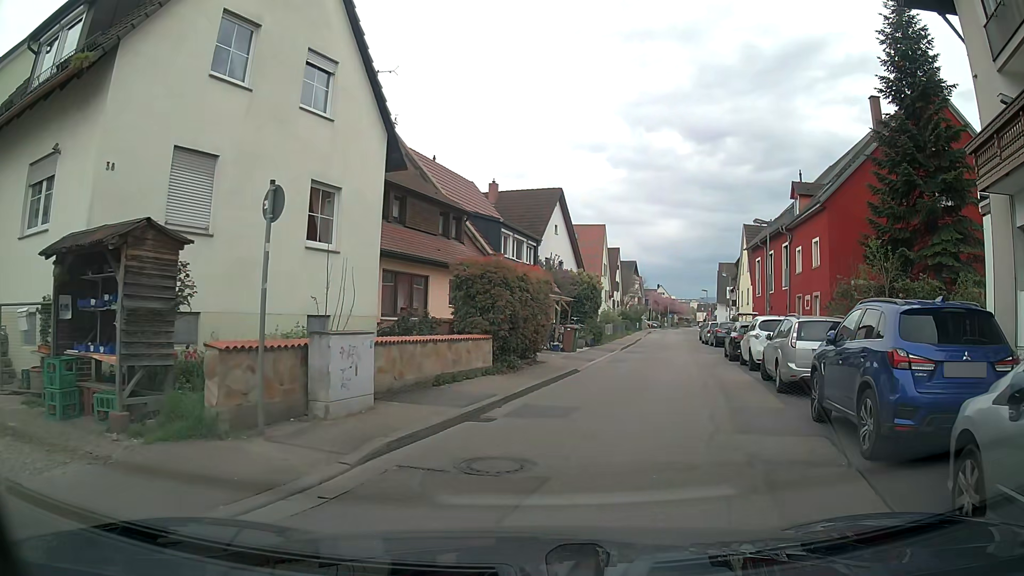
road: tertiary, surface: asphalt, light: Day
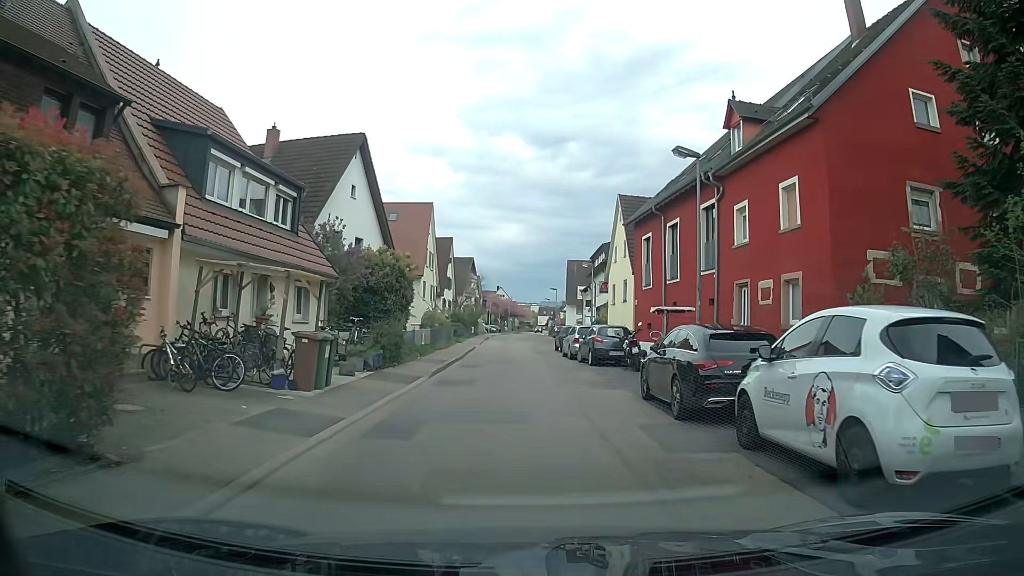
(+1.8, +14.8) m; +10°
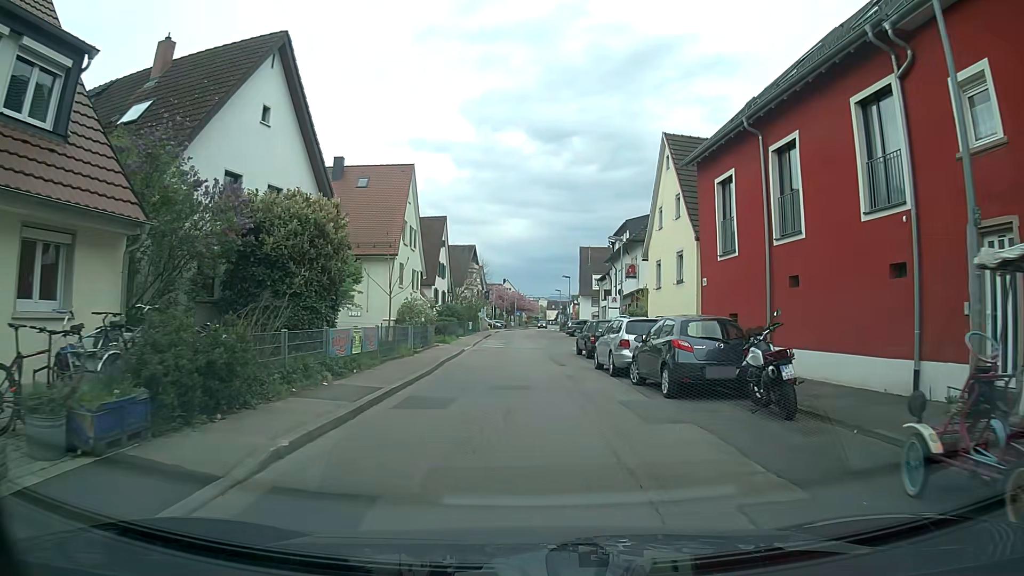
(-0.1, +12.1) m; -1°
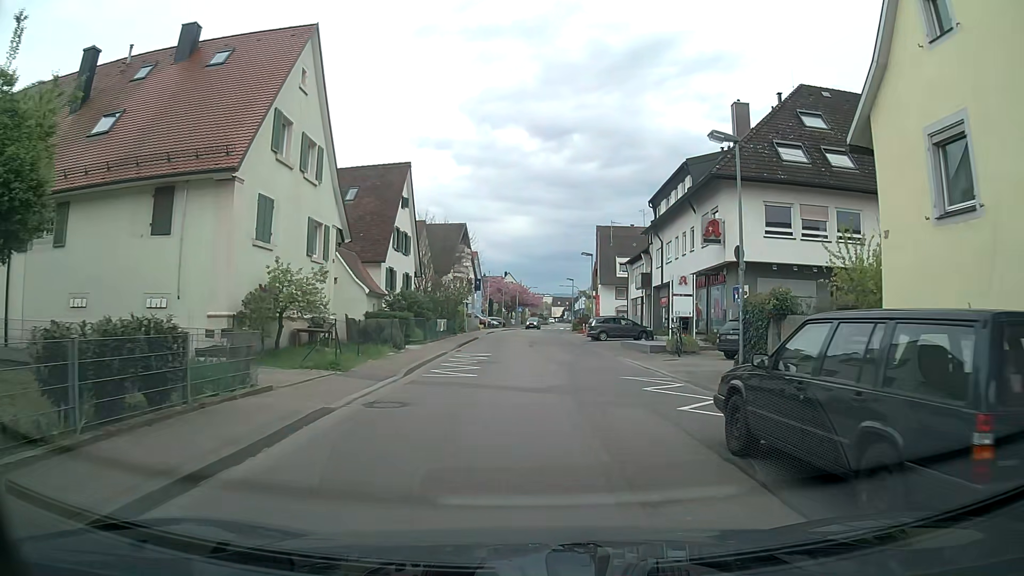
(-0.1, +21.2) m; -1°
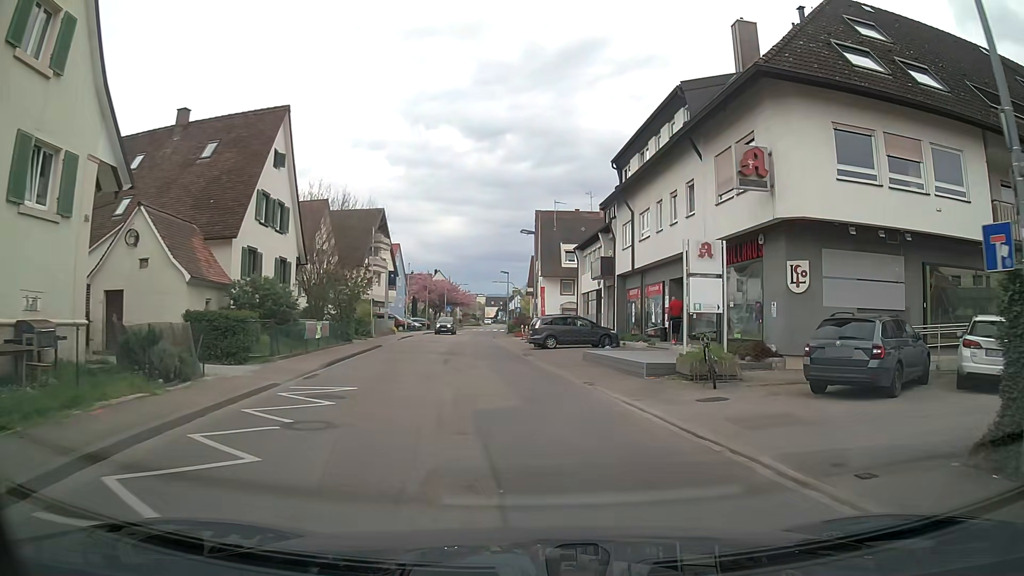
(+0.6, +12.2) m; +7°
(0, +10) (-1, +20) (-2, +30) (-3, +40) (-4, +50) (-5, +60) (-5, +70) (-5, +80) (-5, +90) (-5, +100) m
